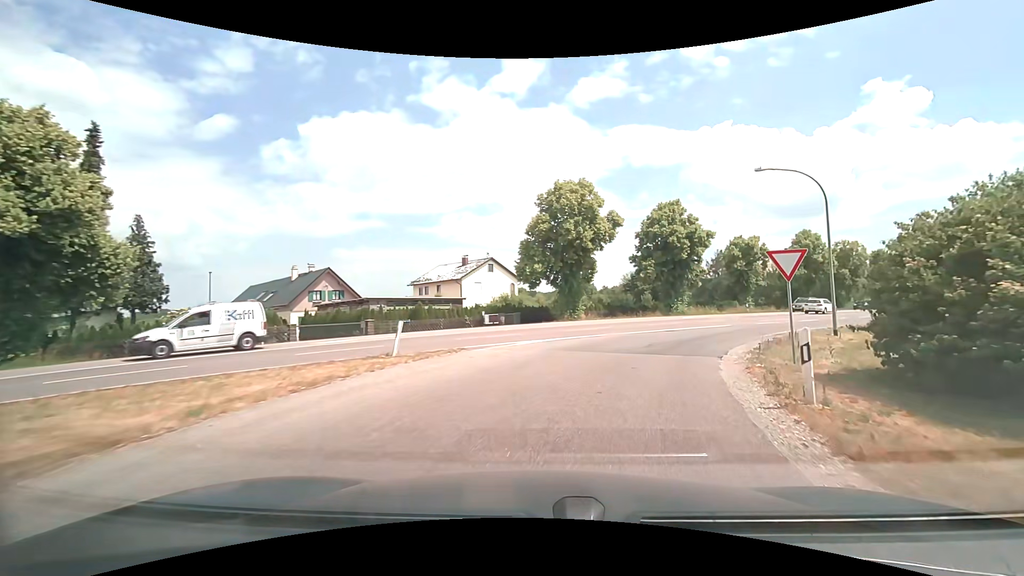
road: tertiary_link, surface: asphalt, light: Day
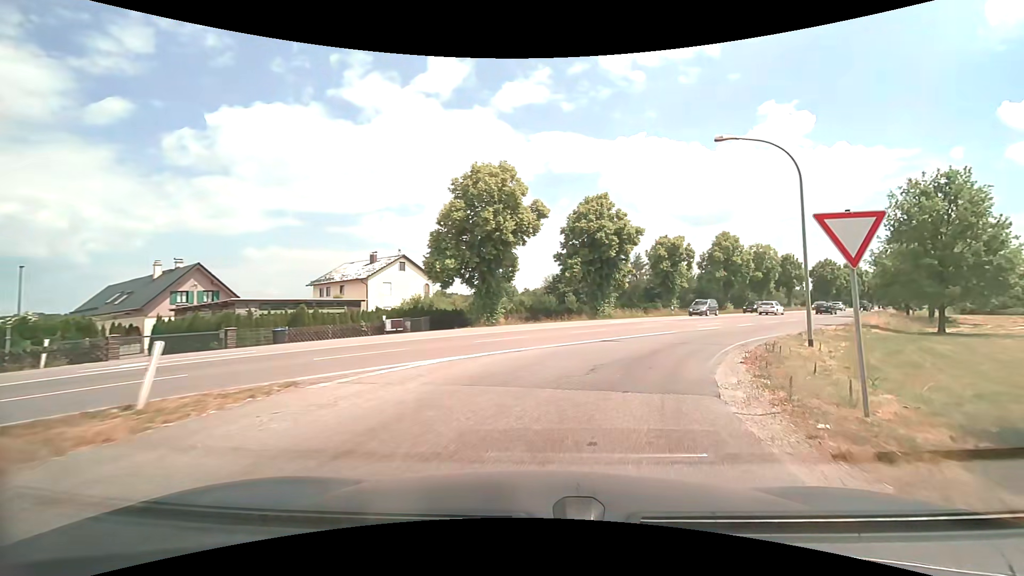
(+0.4, +5.6) m; +9°
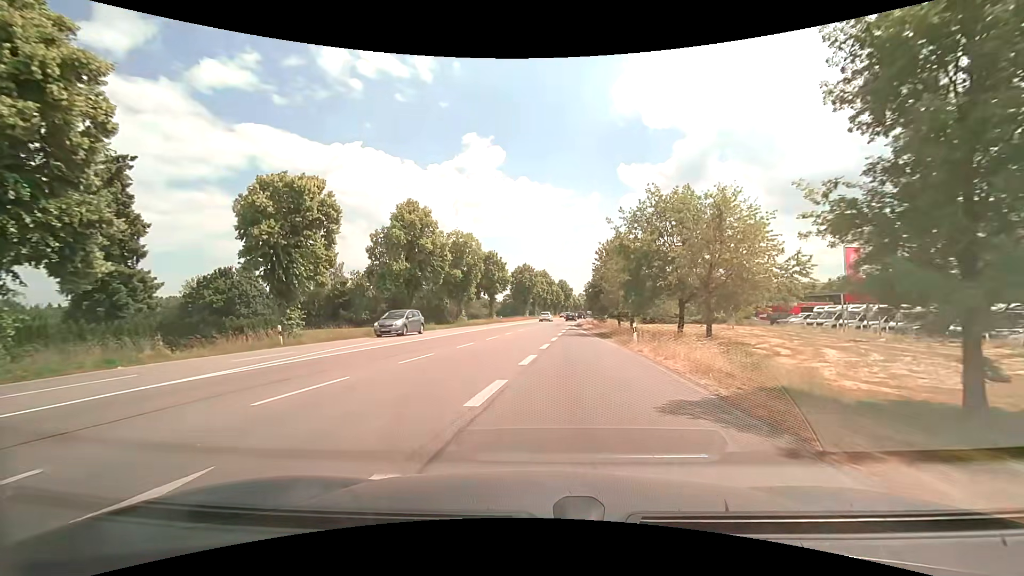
(+11.6, +29.1) m; +32°
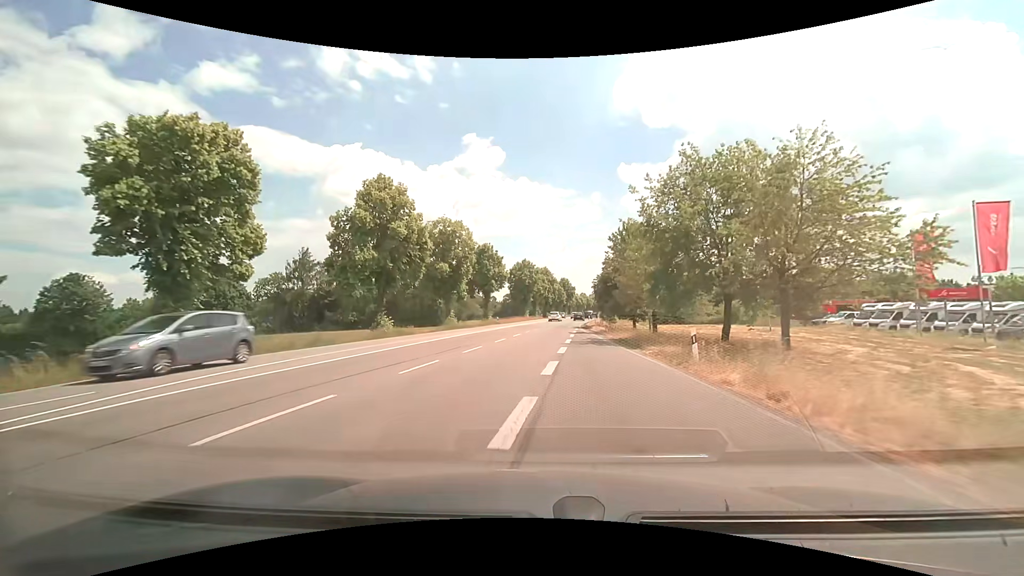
(-0.1, +8.3) m; 0°
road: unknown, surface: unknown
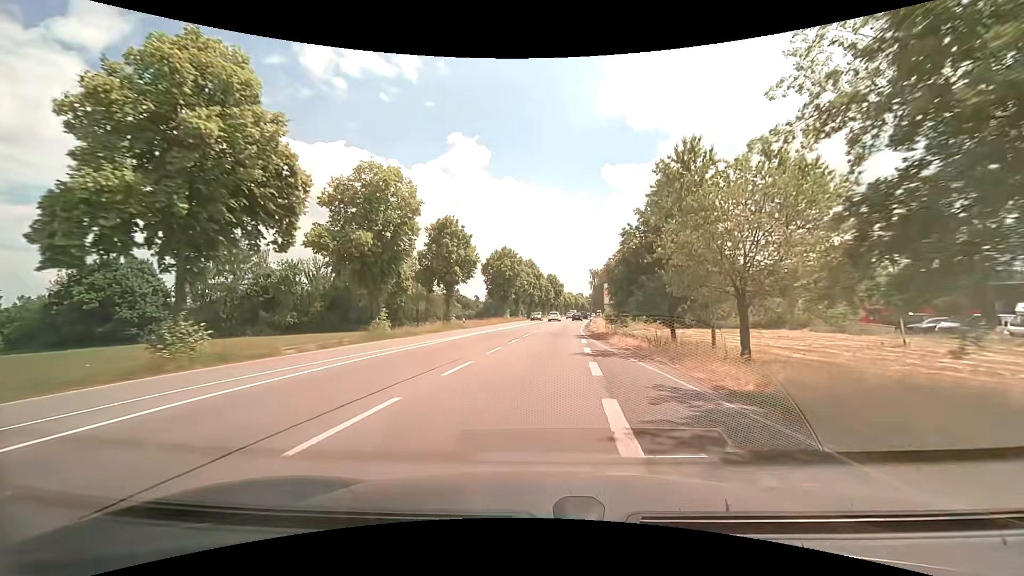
(+0.2, +18.4) m; +2°
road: secondary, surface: asphalt
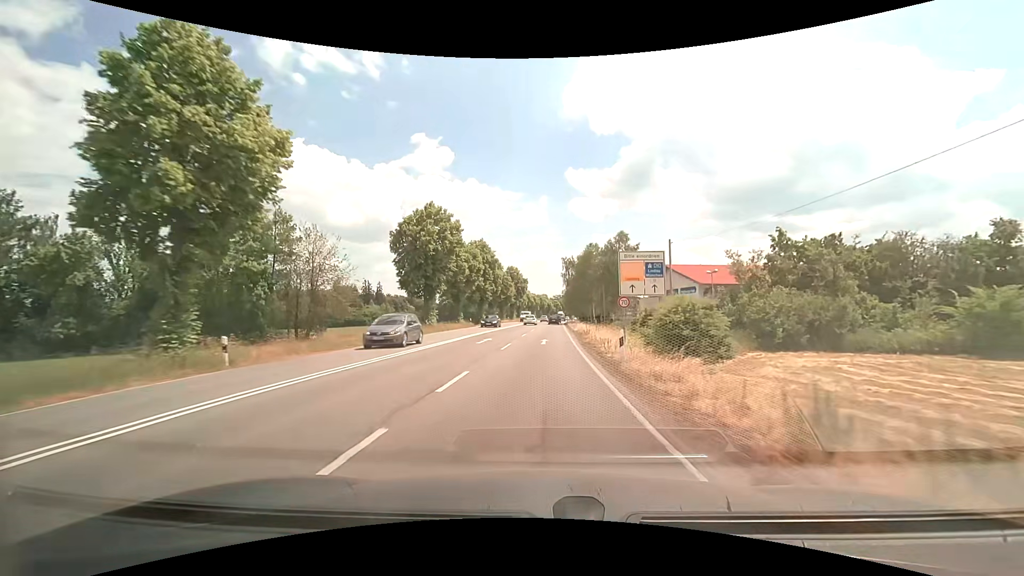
(+1.3, +31.4) m; +4°
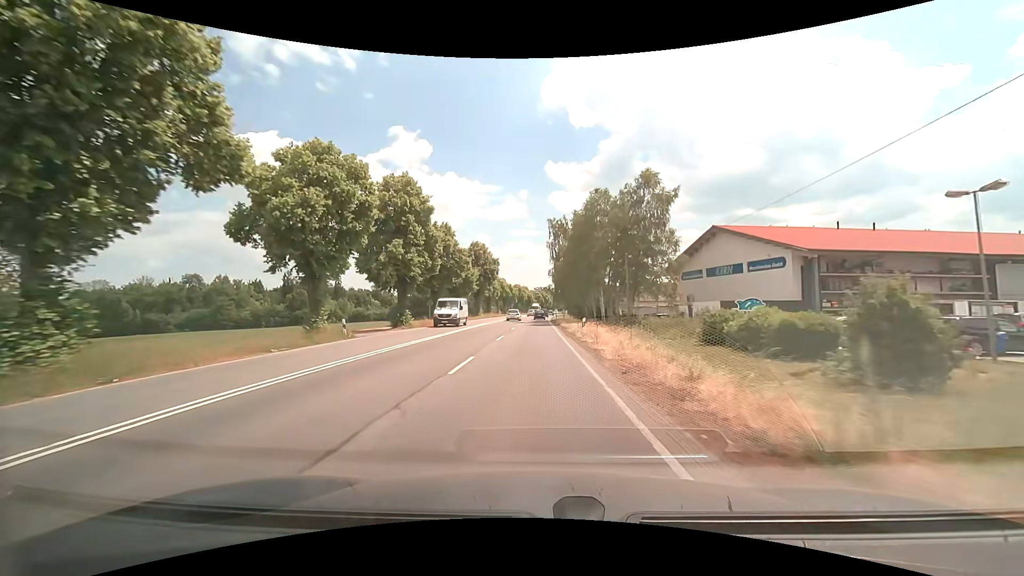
(+0.9, +33.1) m; +2°
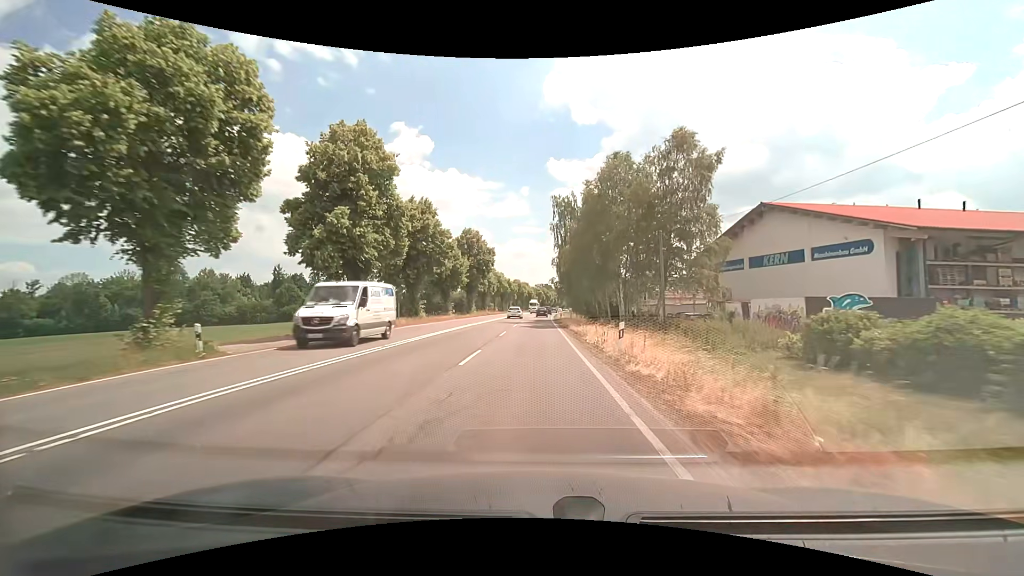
(0.0, +10.7) m; 0°
(0, +10) (0, +20) (0, +30) (0, +40) (0, +50) (0, +60) (+1, +70) (+1, +80) (+1, +90) (+2, +100) m
